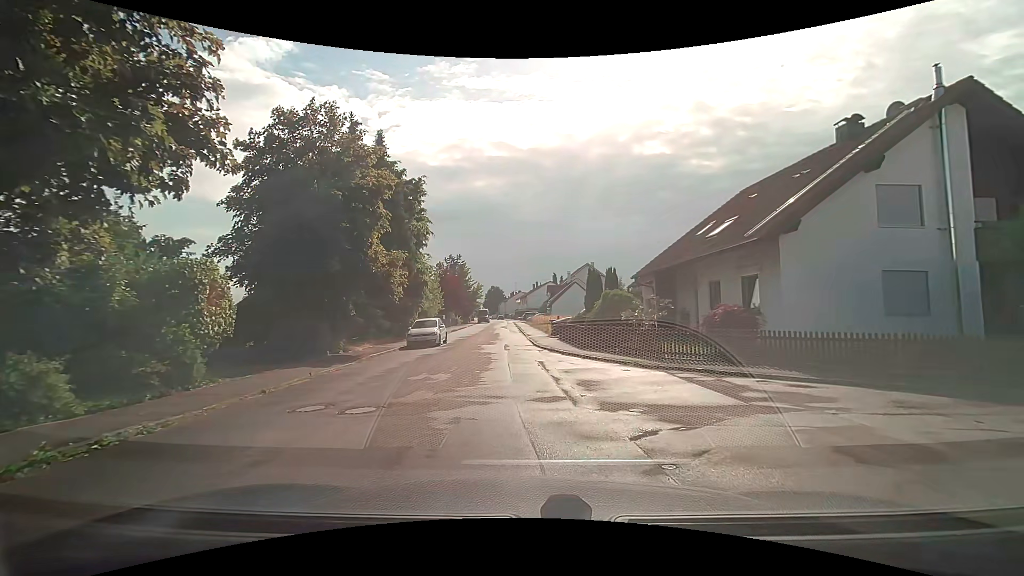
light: Day
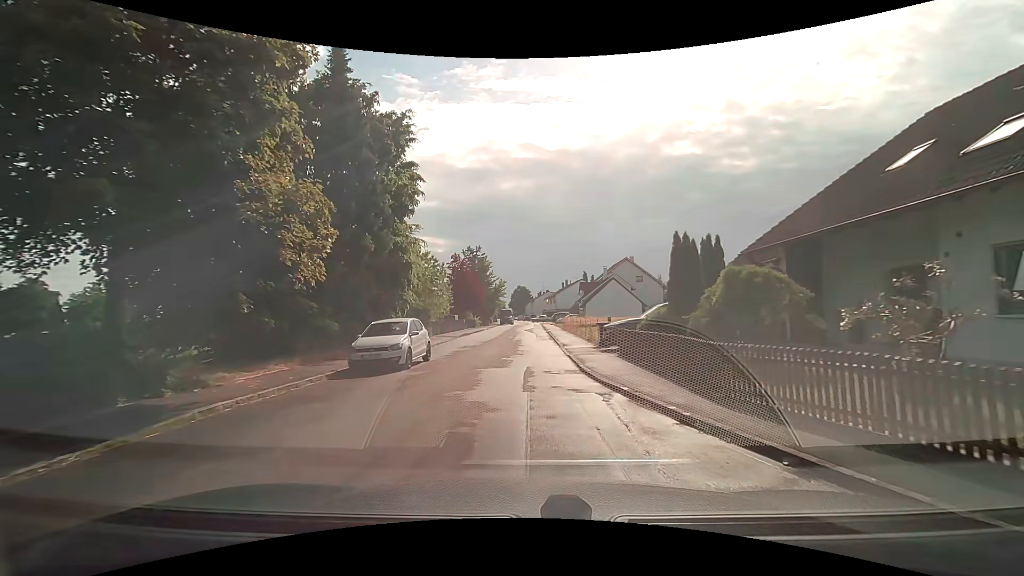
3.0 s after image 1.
(-0.1, +11.7) m; -2°
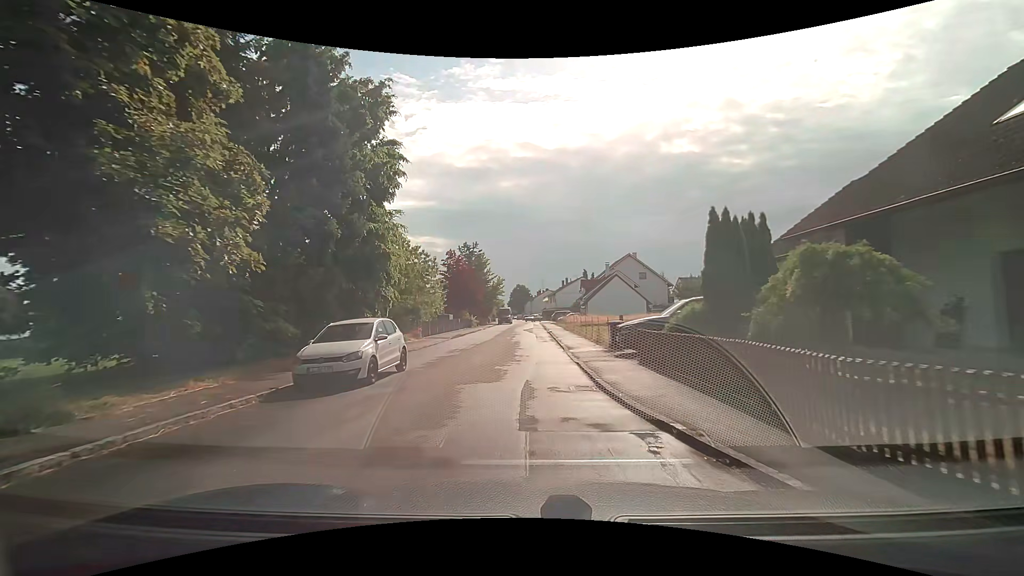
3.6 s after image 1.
(0.0, +3.3) m; 0°
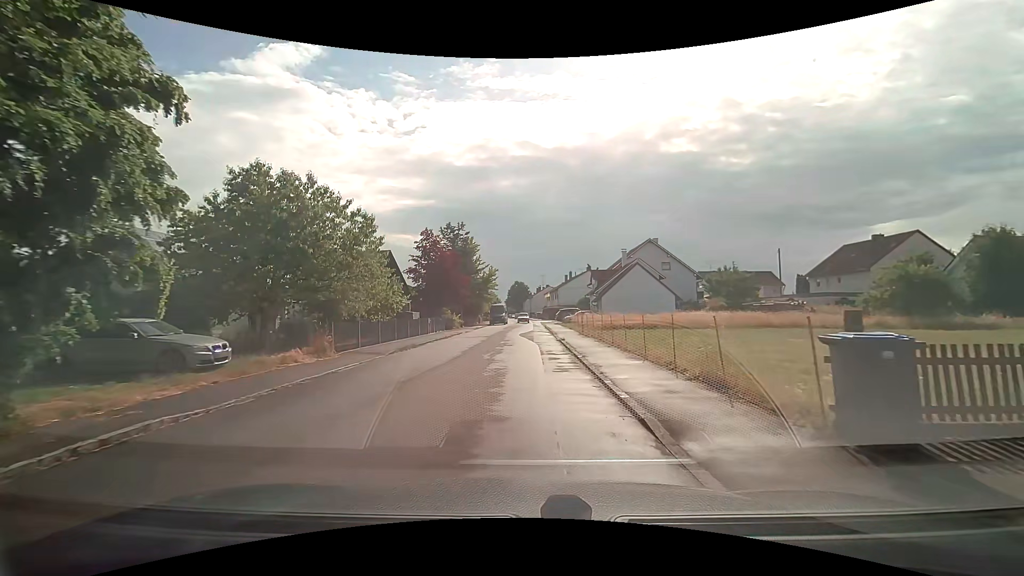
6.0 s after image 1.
(0.0, +14.5) m; 0°
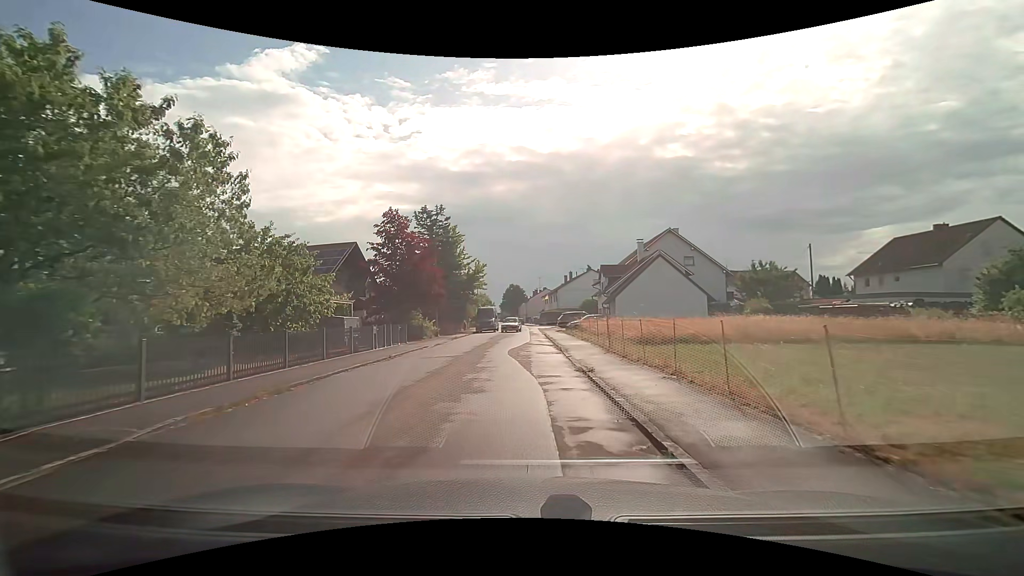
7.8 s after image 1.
(0.0, +11.5) m; 0°
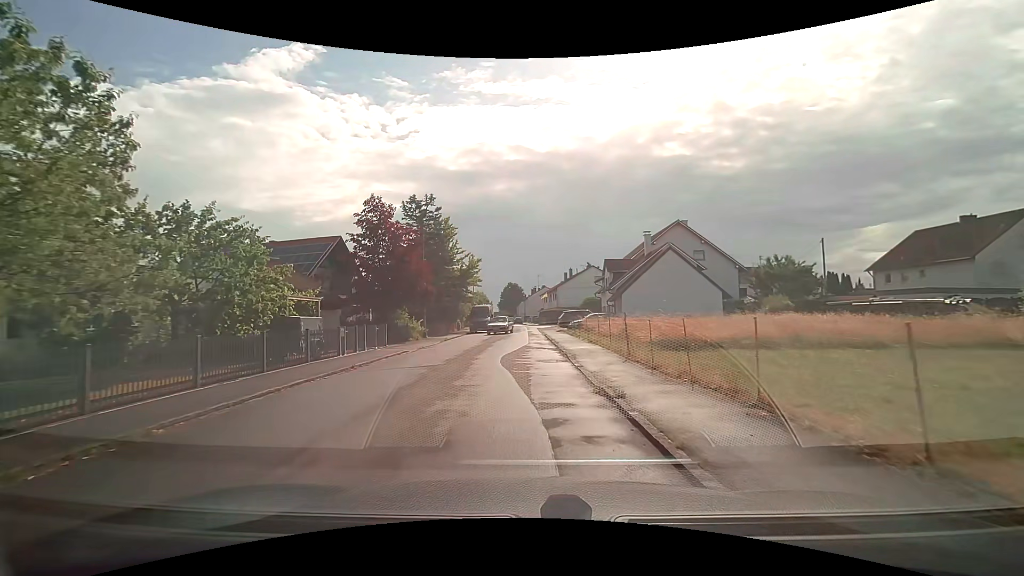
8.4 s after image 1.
(0.0, +3.9) m; +1°
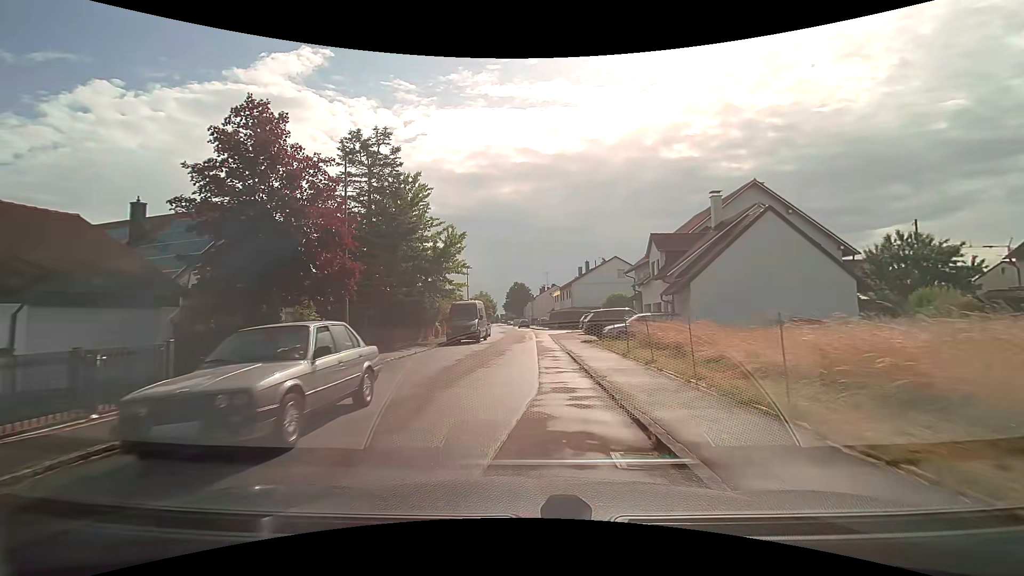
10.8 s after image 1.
(-0.1, +15.9) m; -2°
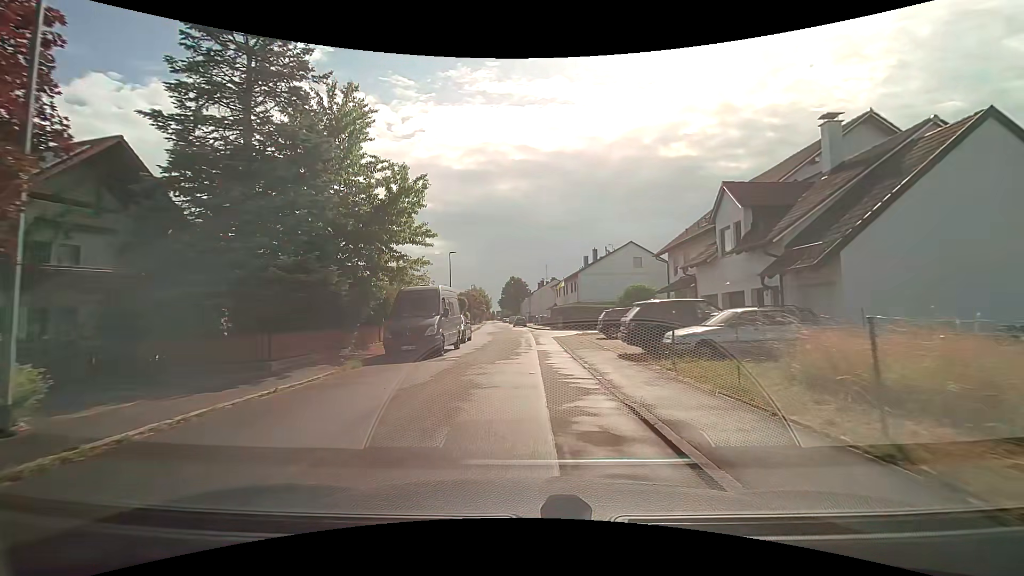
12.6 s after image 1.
(+0.1, +12.2) m; +1°
(0, +10) (0, +20) (0, +30) (0, +40) (0, +50) (-2, +60) (-4, +70) (-5, +80) (-5, +90) (-5, +100) m
